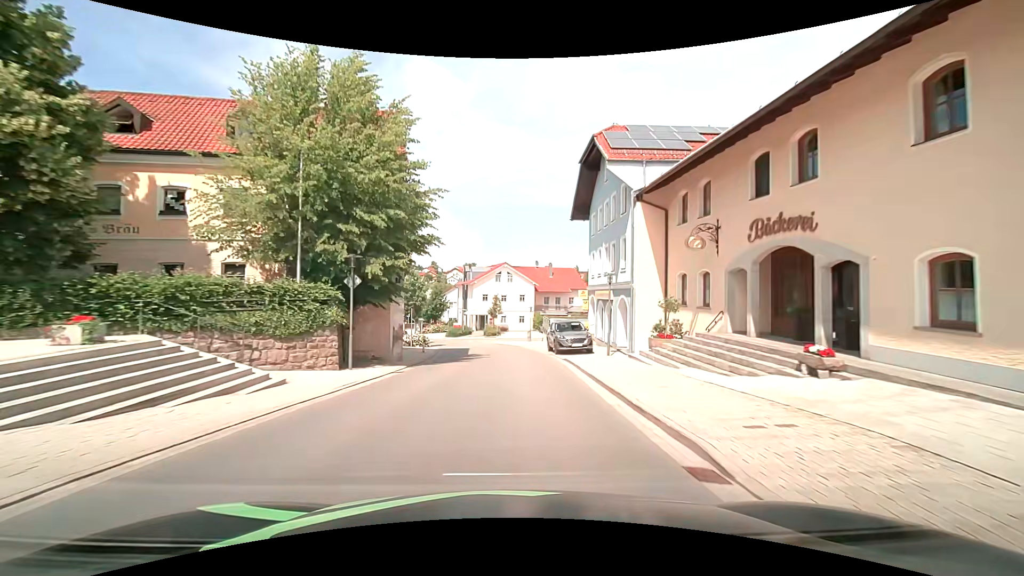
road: tertiary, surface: asphalt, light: Day
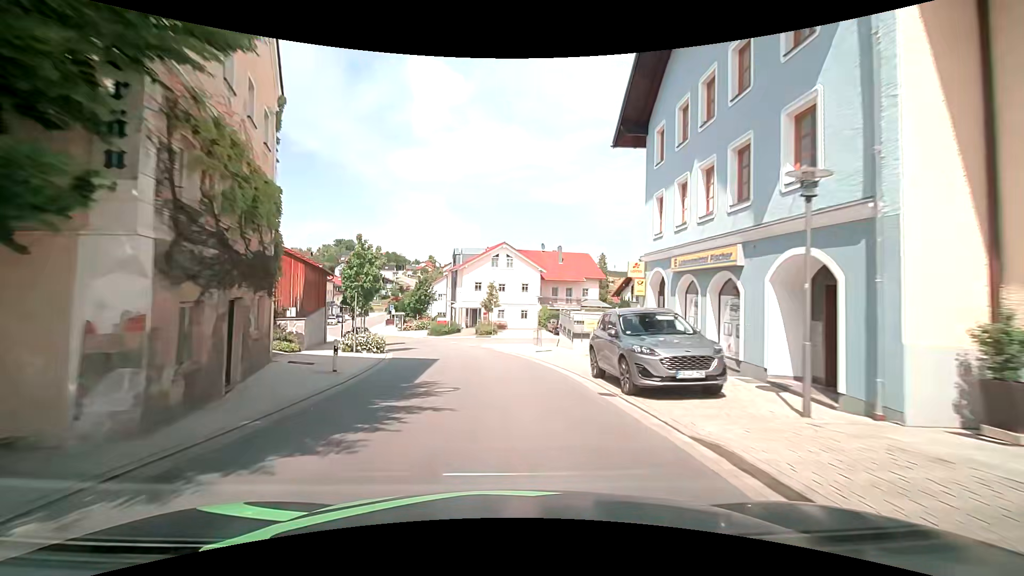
(+0.1, +15.2) m; 0°
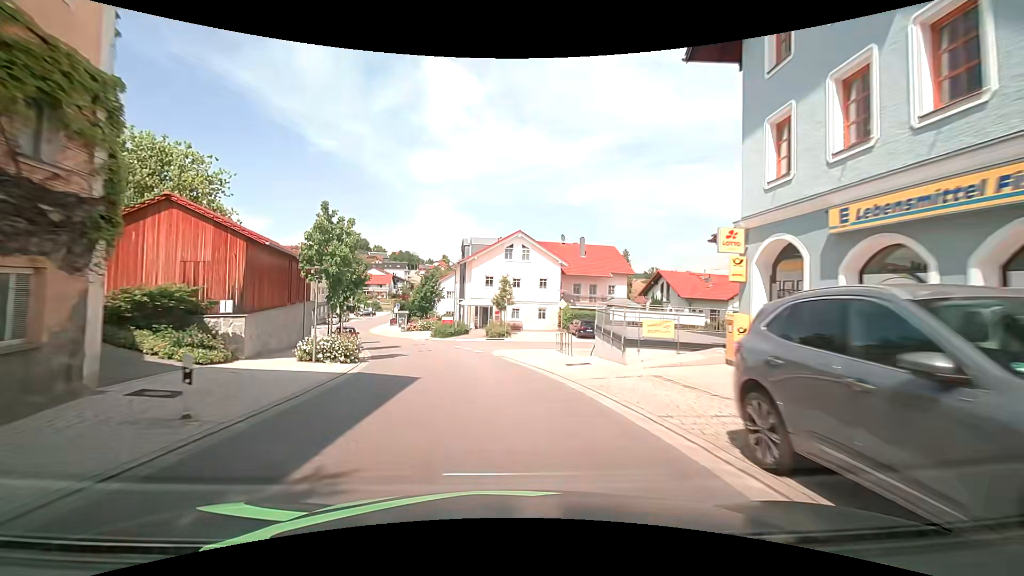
(-0.1, +7.6) m; -1°
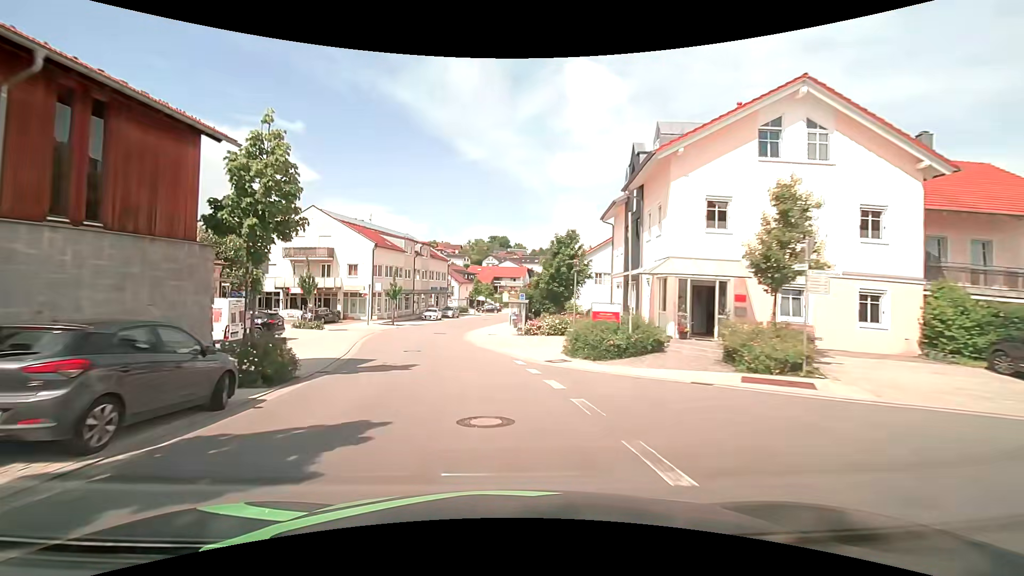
(-3.6, +30.0) m; -16°
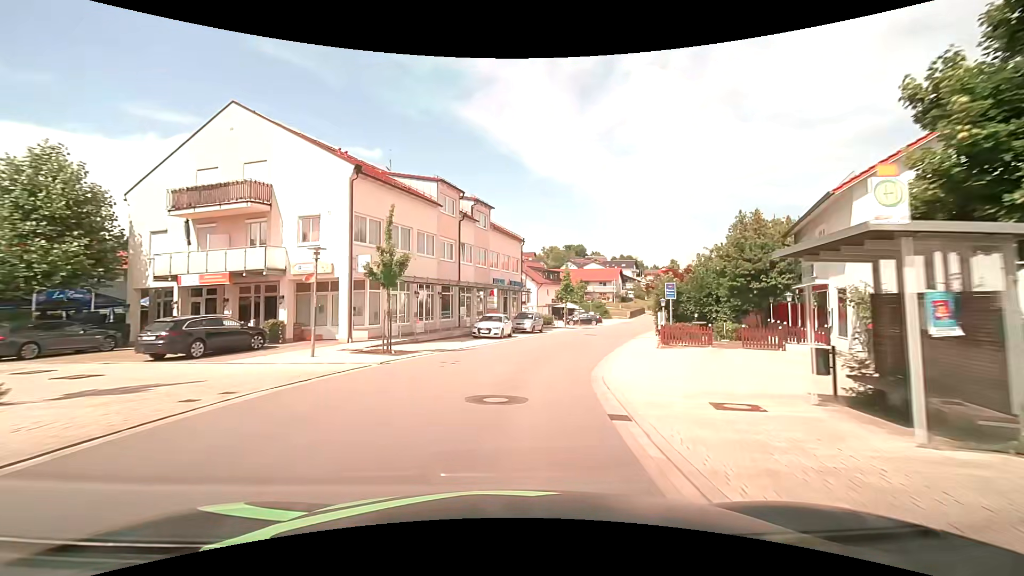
(-3.7, +30.0) m; -9°
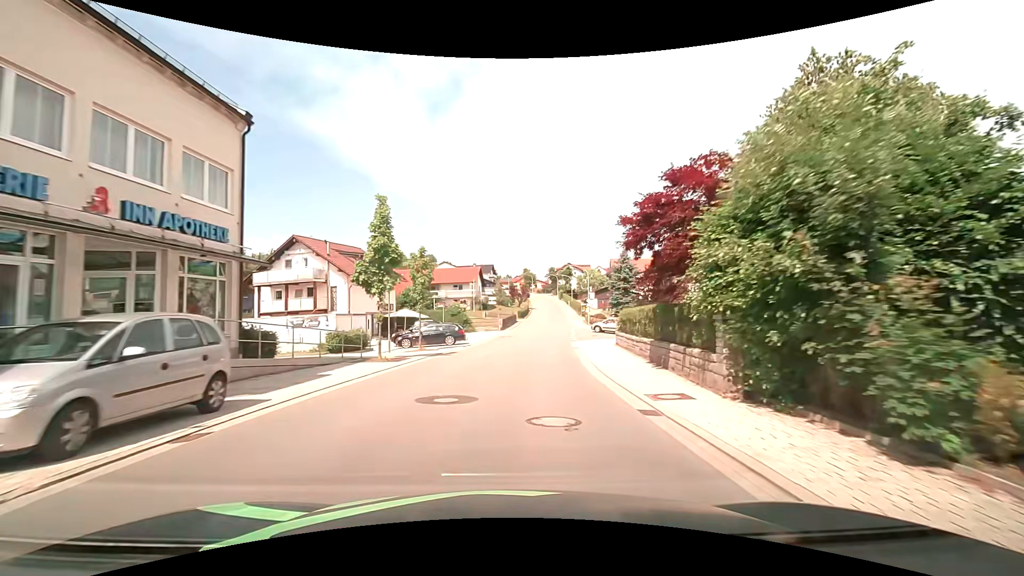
(+4.4, +29.8) m; +17°
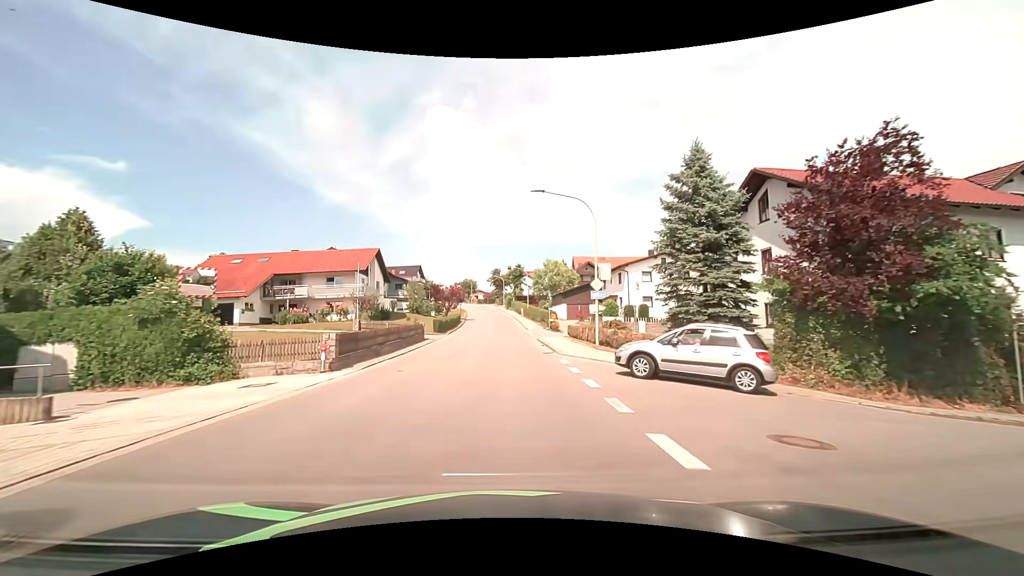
(+3.1, +37.8) m; +7°
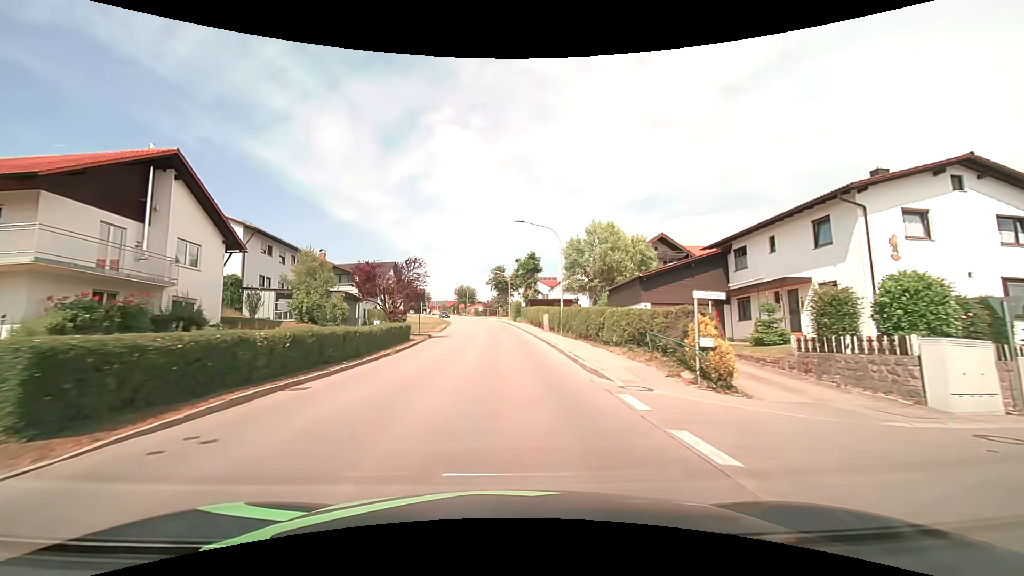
(-0.1, +37.2) m; 0°
(0, +10) (0, +20) (0, +30) (0, +40) (-1, +50) (-2, +60) (-3, +70) (-4, +80) (-6, +90) (-8, +99) m
